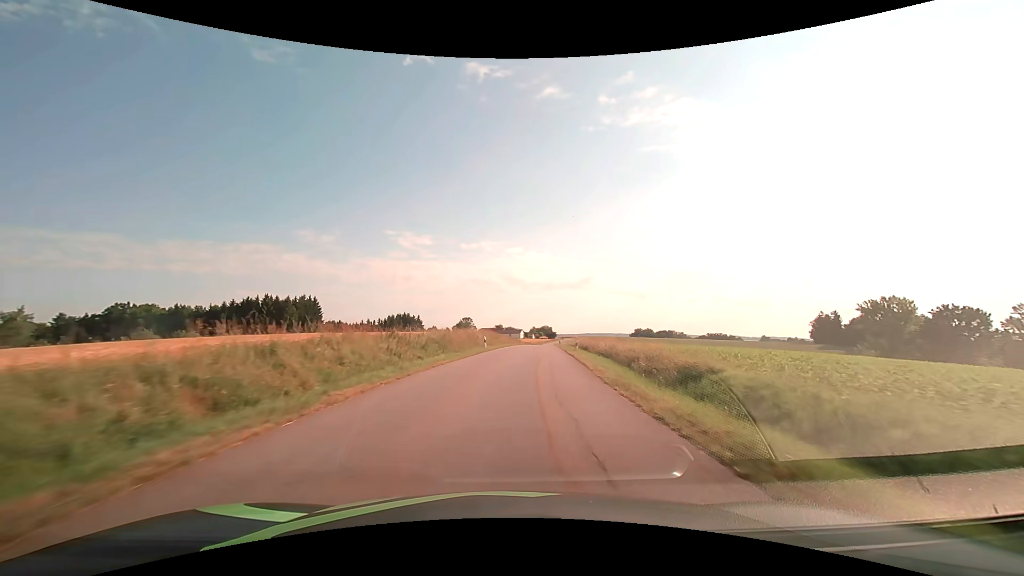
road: tertiary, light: Day
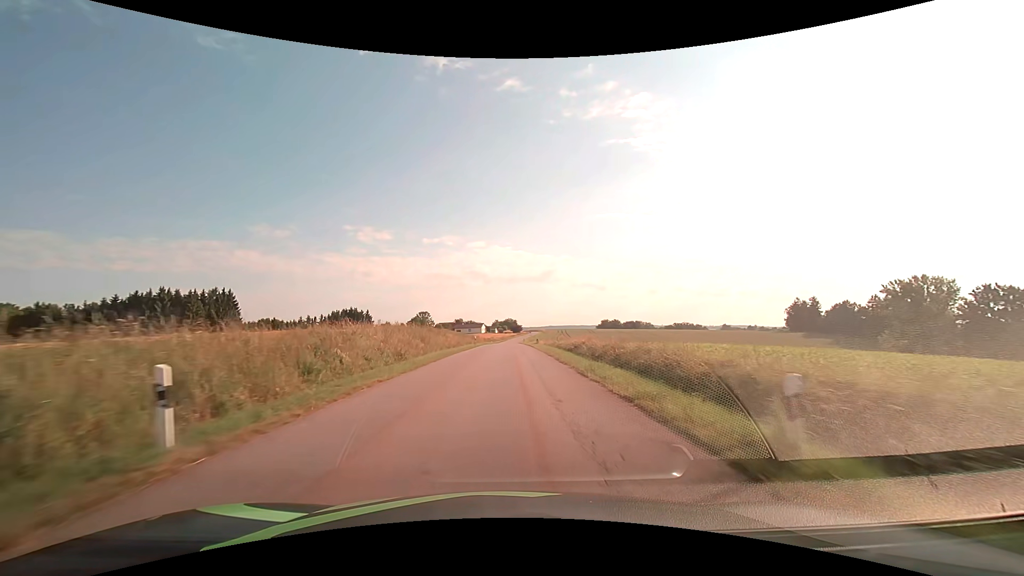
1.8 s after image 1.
(+1.8, +32.5) m; +5°
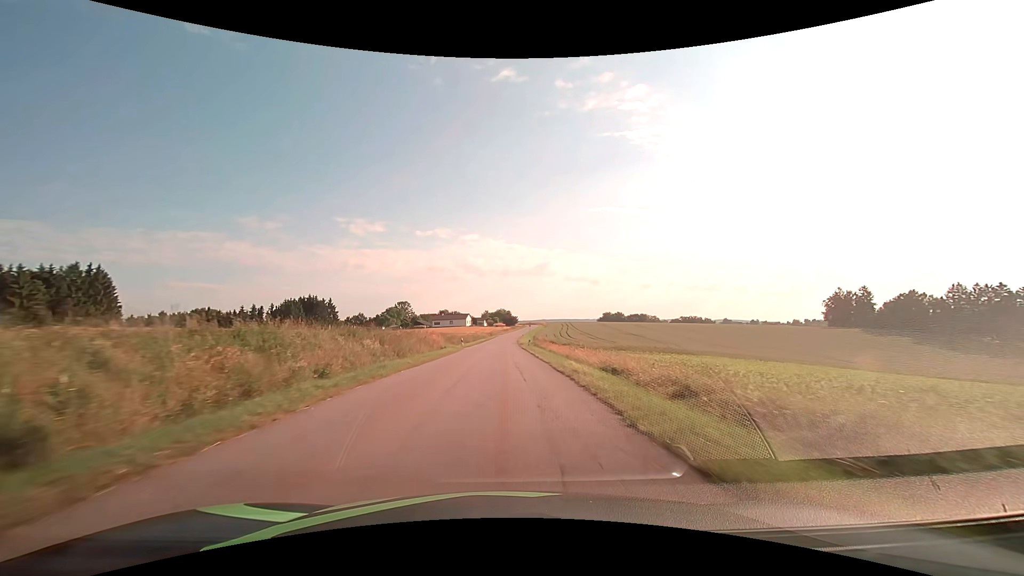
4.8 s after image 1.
(+0.3, +54.6) m; +1°
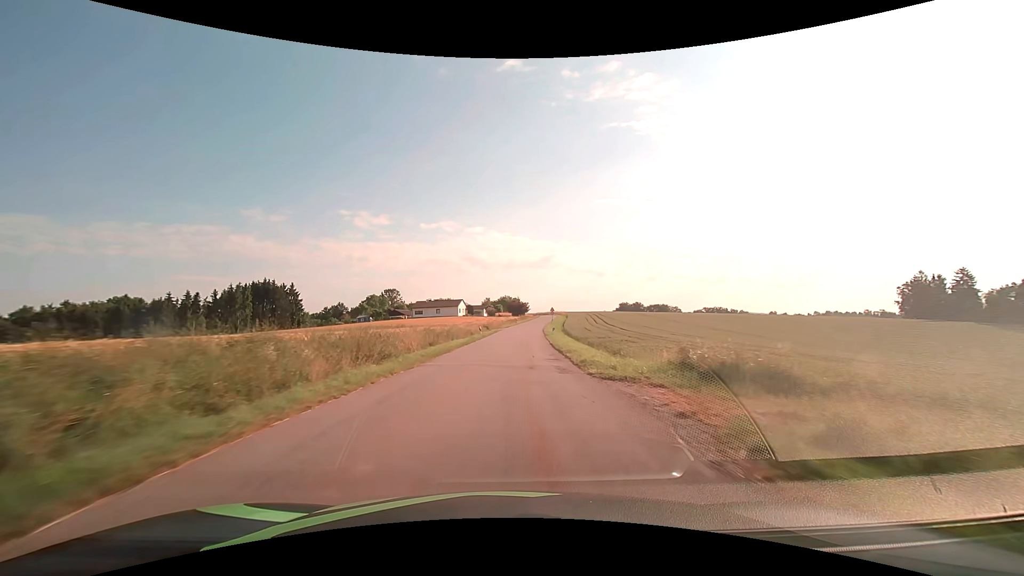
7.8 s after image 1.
(-0.7, +54.6) m; -1°
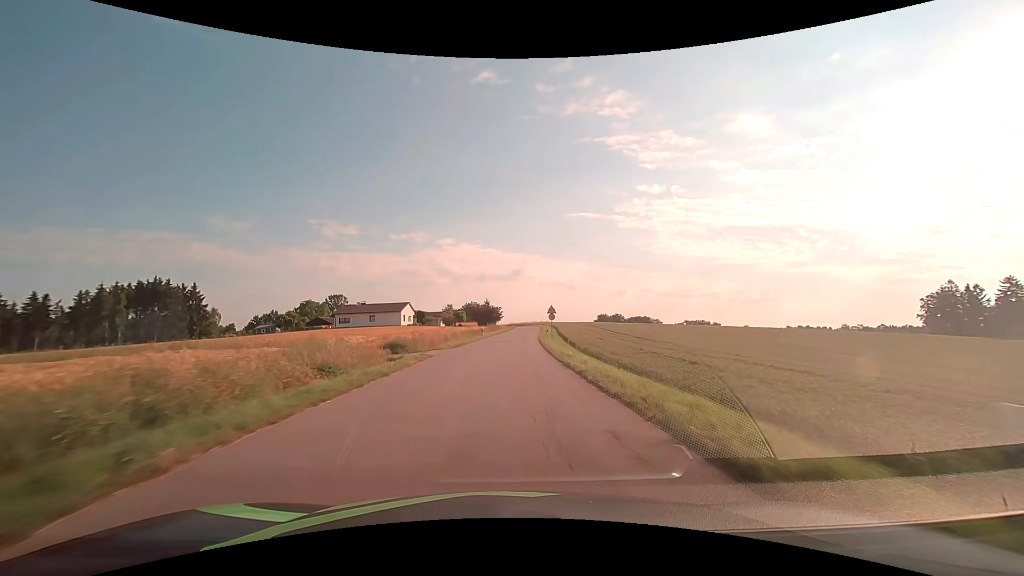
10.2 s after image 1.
(+1.1, +43.2) m; +3°
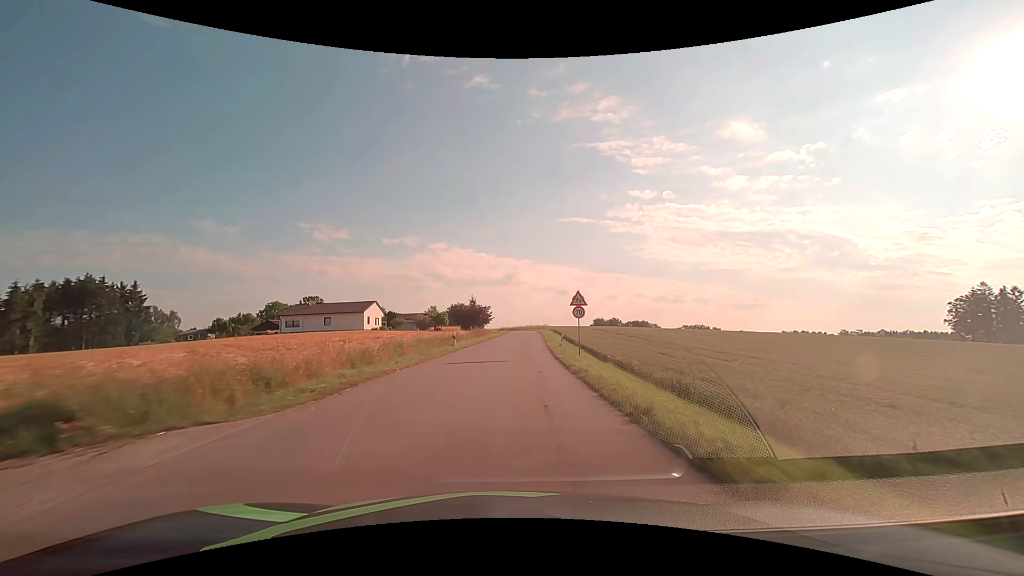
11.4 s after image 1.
(+0.2, +21.4) m; +1°
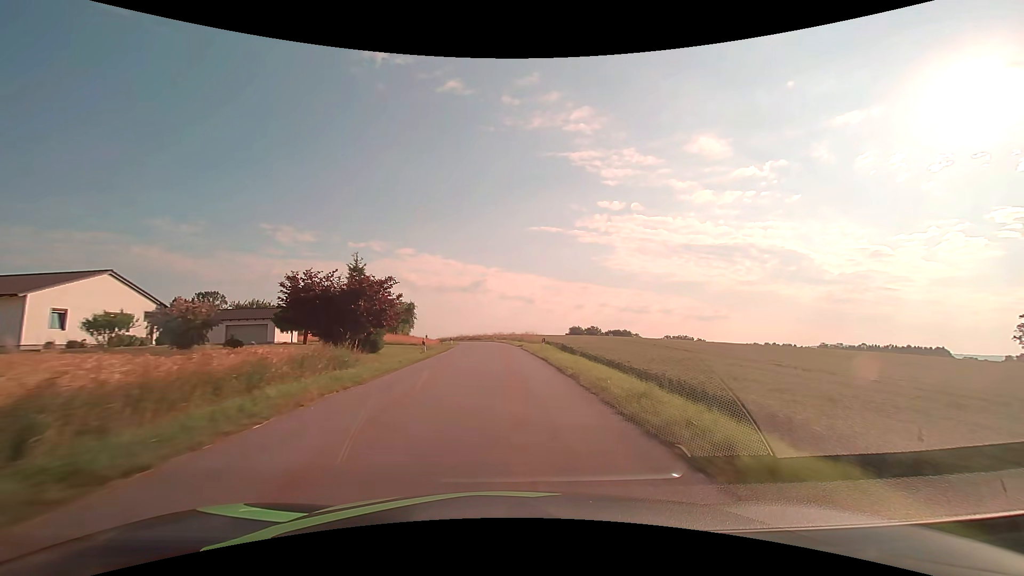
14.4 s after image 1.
(+1.9, +53.1) m; +4°
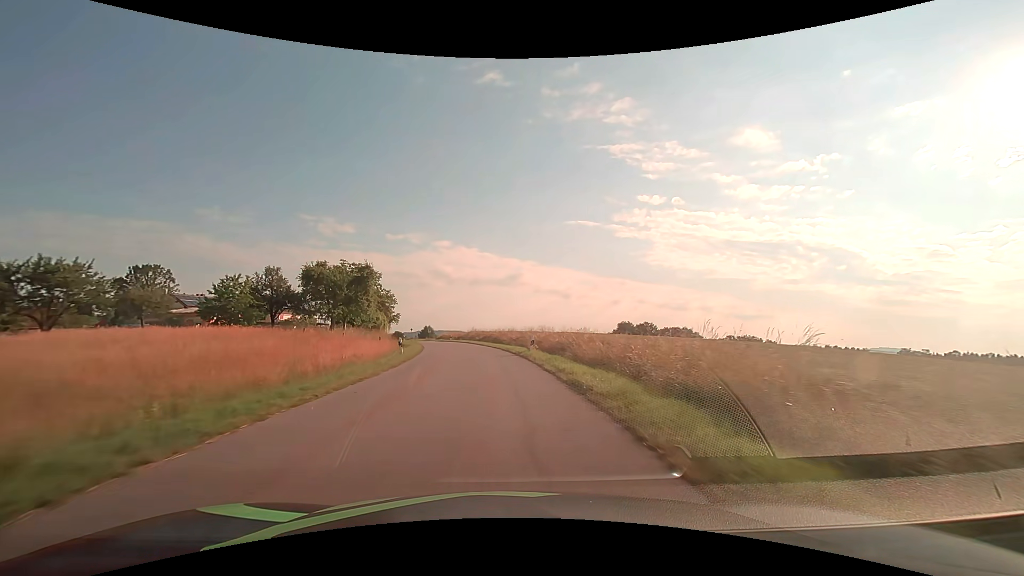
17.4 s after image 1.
(-1.3, +53.2) m; -4°
(0, +10) (-1, +20) (-2, +30) (-3, +40) (-5, +50) (-7, +60) (-9, +69) (-12, +79) (-15, +88) (-18, +98) m
